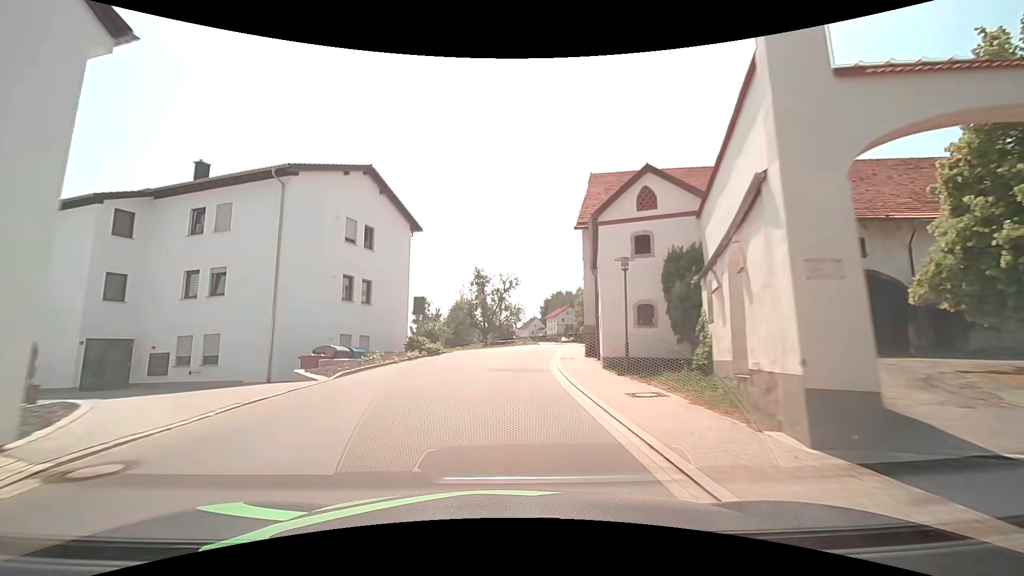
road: tertiary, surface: asphalt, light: Day
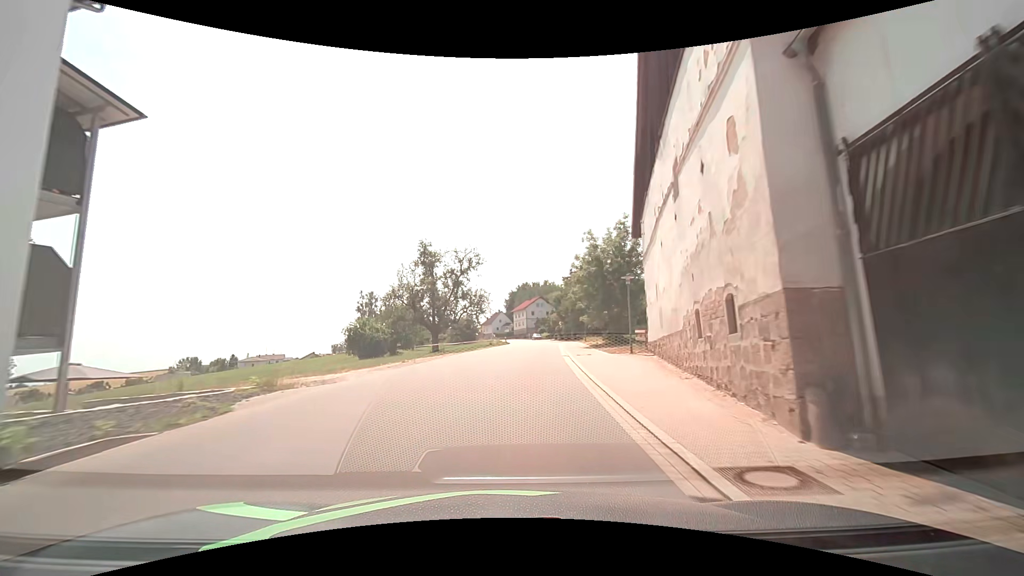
(+0.2, +23.0) m; +4°
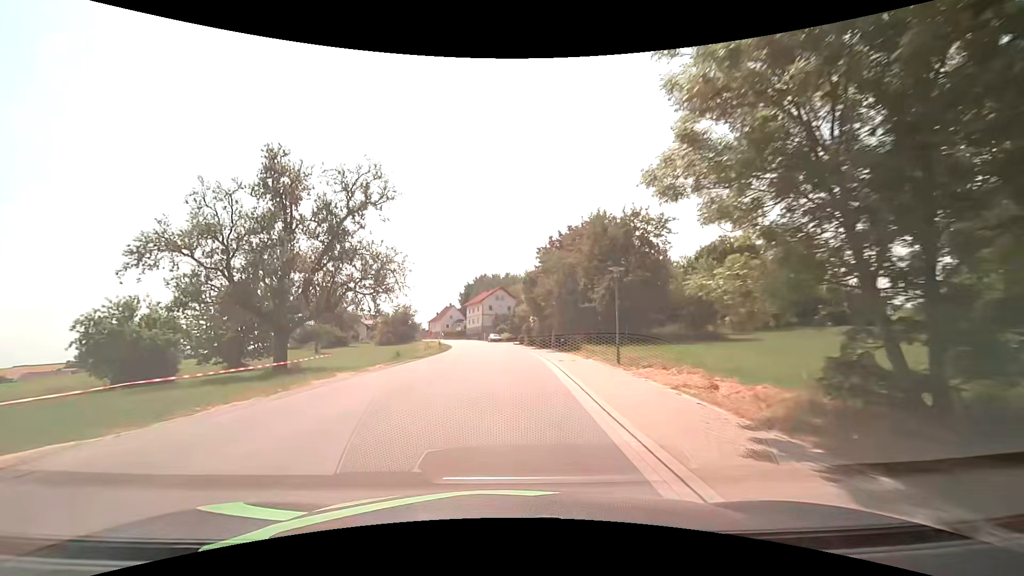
(+1.9, +30.6) m; +5°
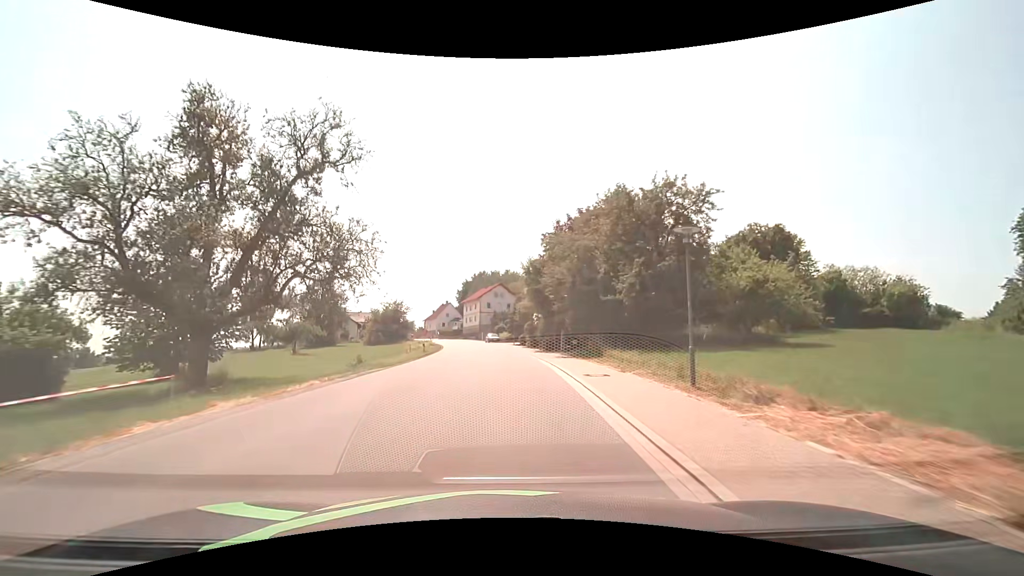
(0.0, +7.7) m; 0°
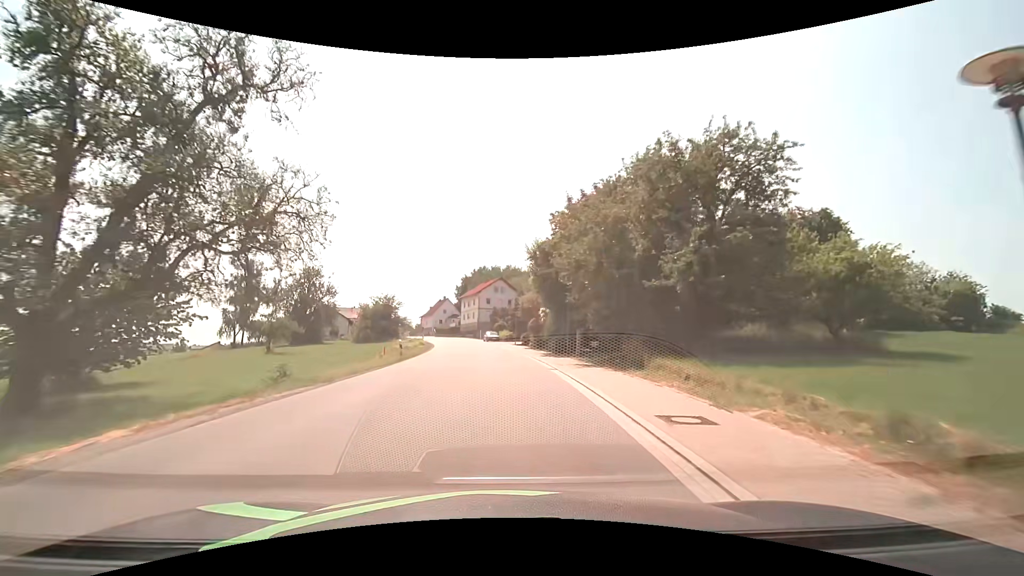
(+0.1, +7.7) m; 0°
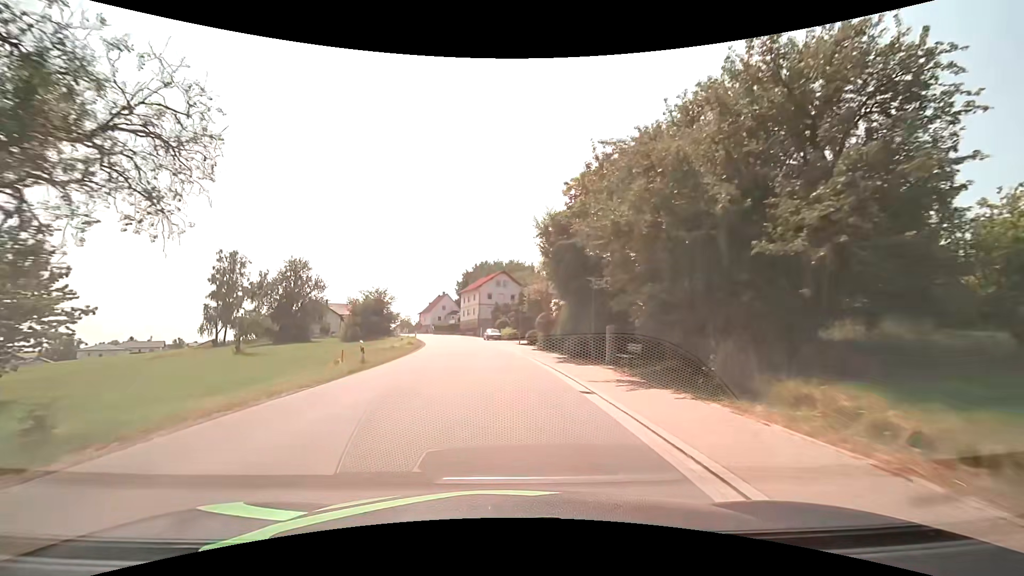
(0.0, +7.7) m; 0°
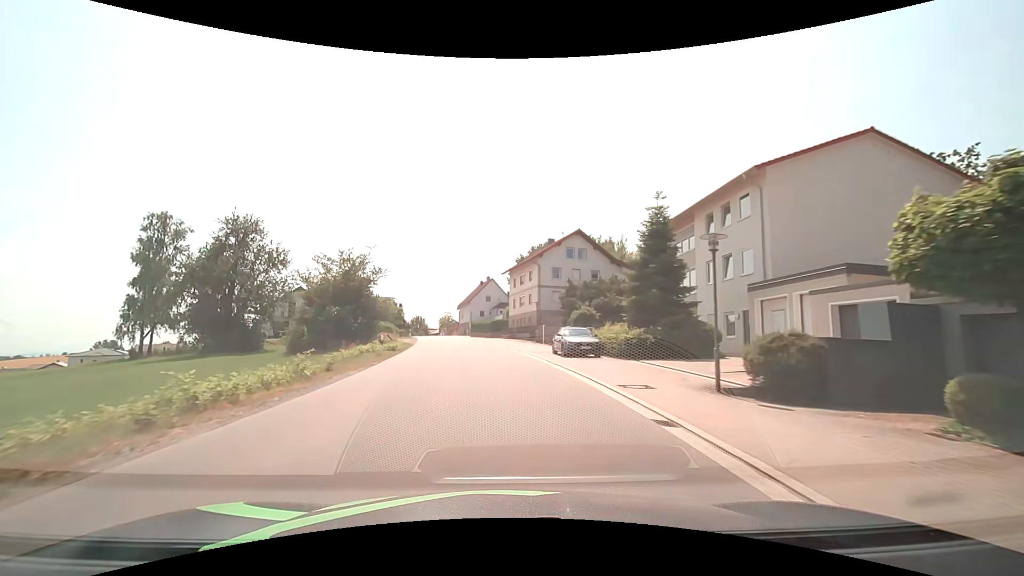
(-2.0, +38.2) m; -6°
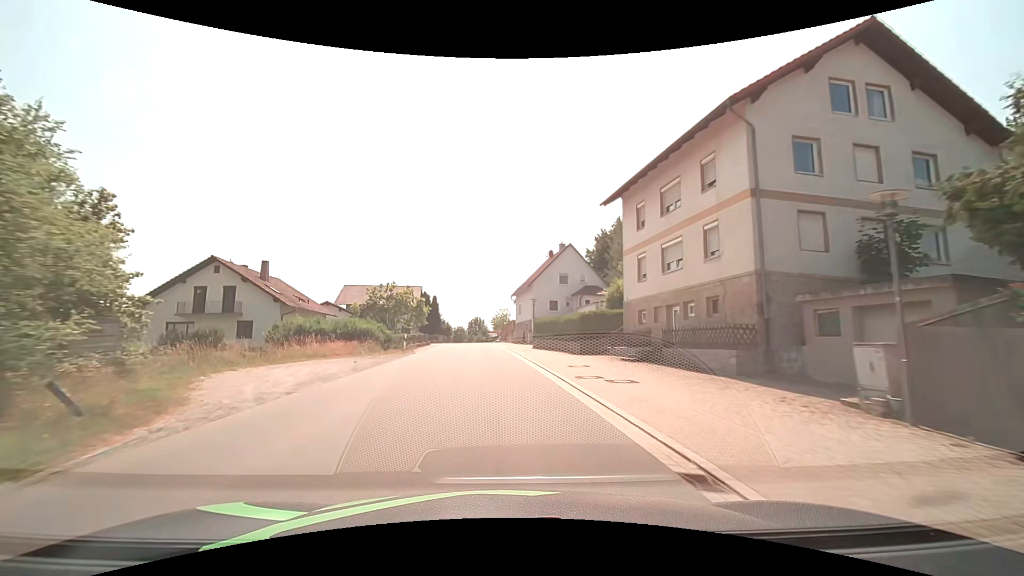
(-2.4, +37.9) m; -8°
(0, +10) (-1, +20) (-1, +30) (-2, +40) (-2, +50) (-3, +60) (-4, +70) (-5, +80) (-5, +90) (-6, +100) m
